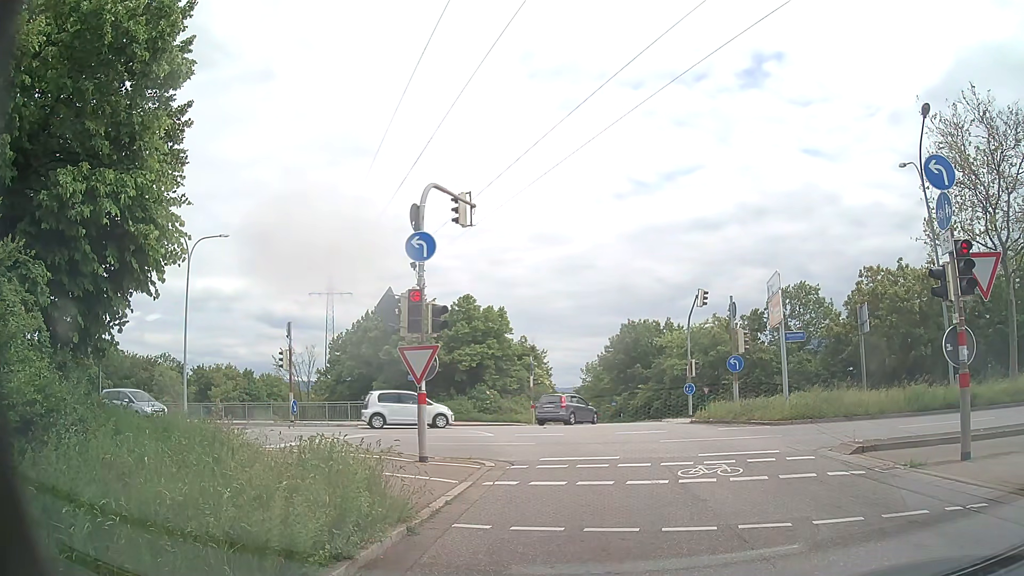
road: primary_link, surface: asphalt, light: Day
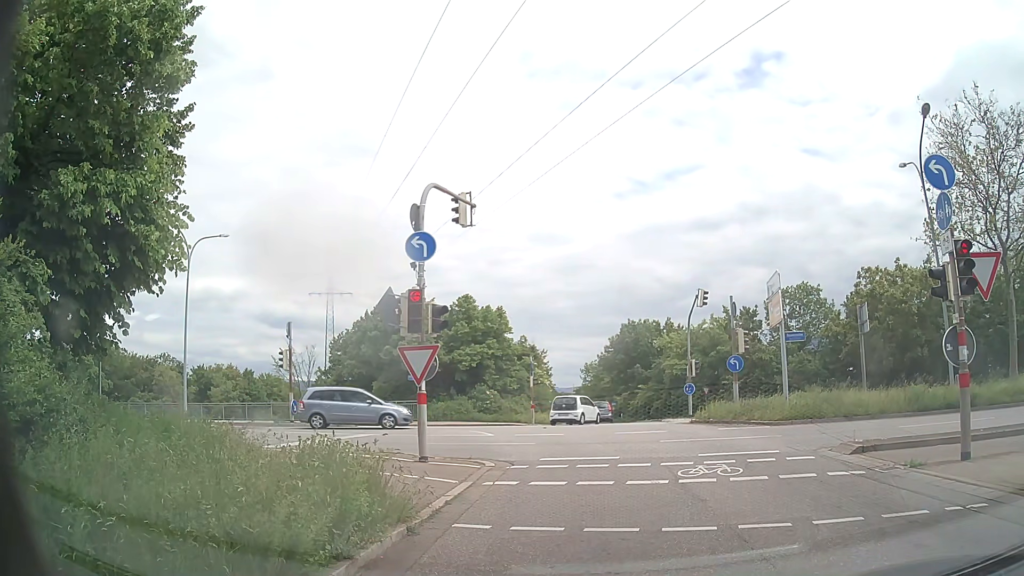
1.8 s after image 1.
(0.0, 0.0) m; 0°
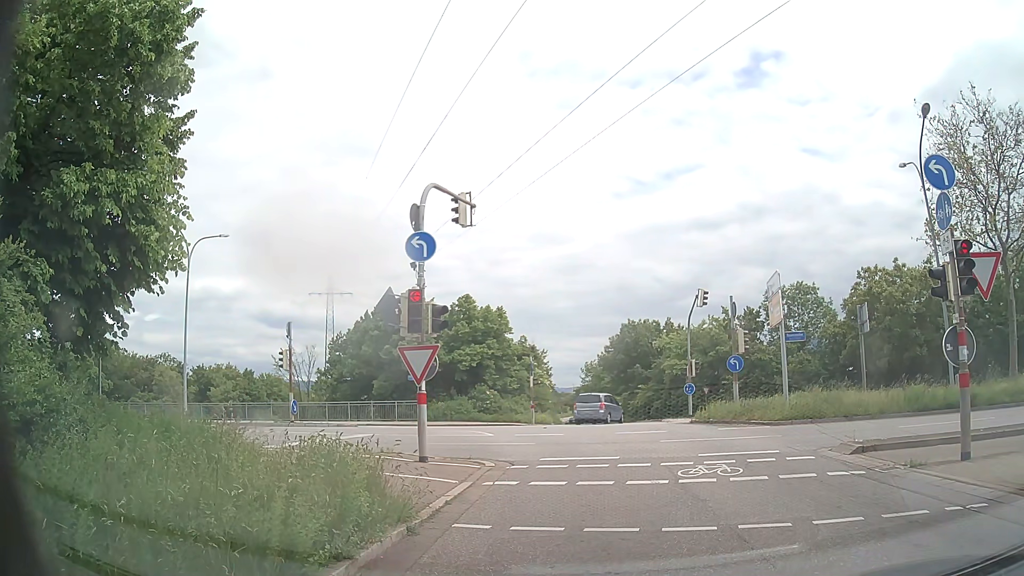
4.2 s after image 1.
(0.0, 0.0) m; 0°
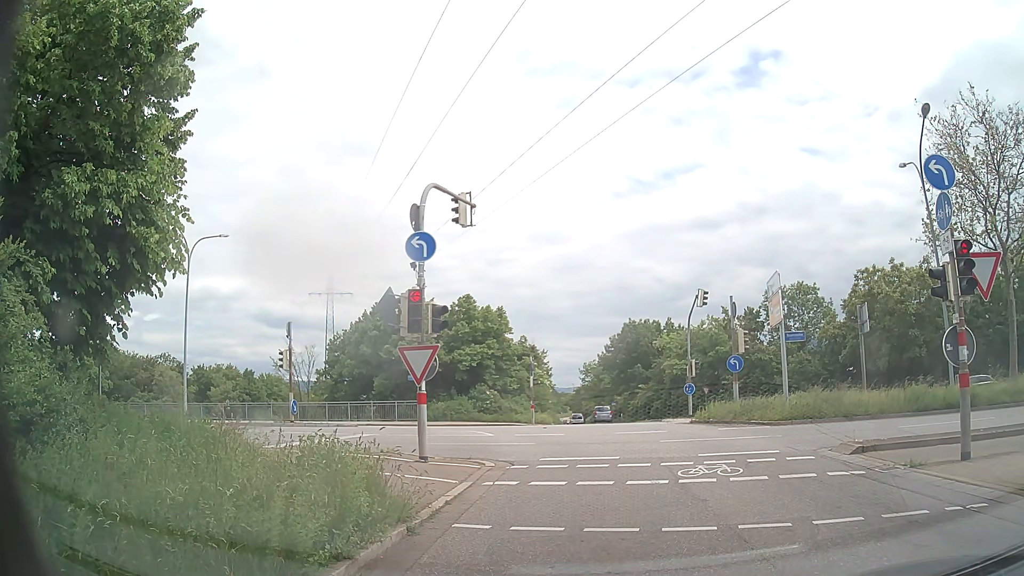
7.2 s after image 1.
(0.0, 0.0) m; 0°
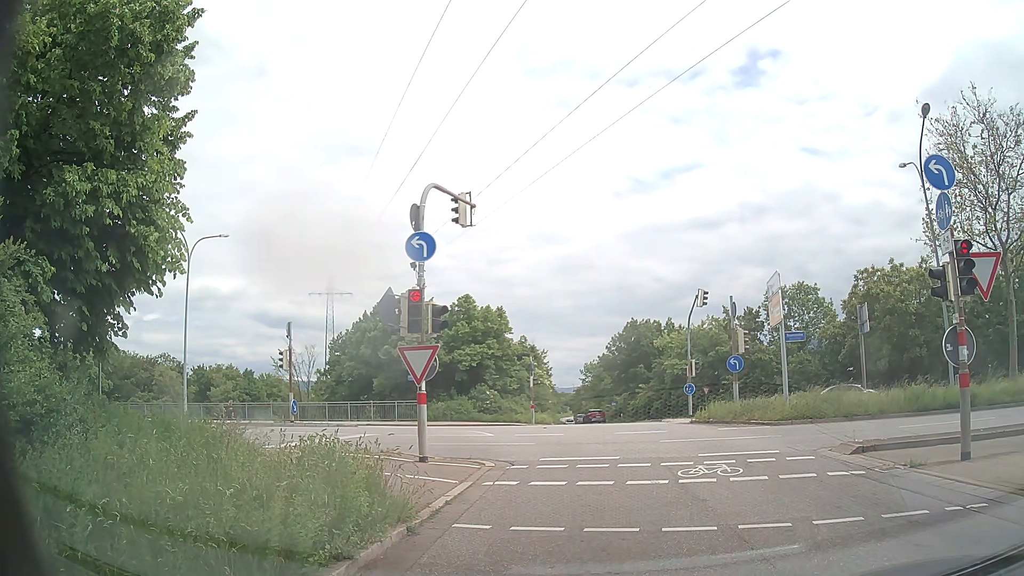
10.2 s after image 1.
(0.0, 0.0) m; 0°
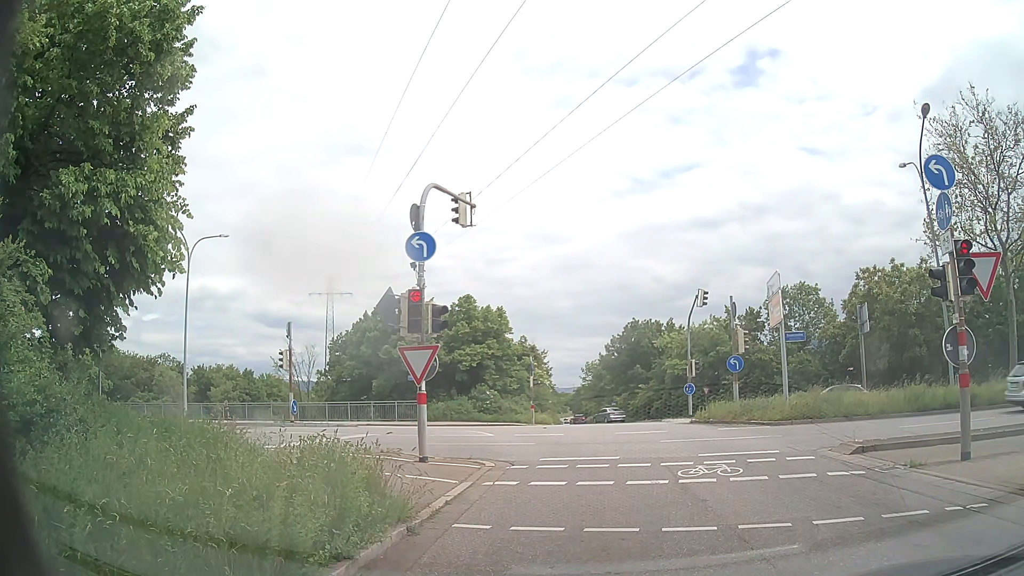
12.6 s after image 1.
(0.0, 0.0) m; 0°
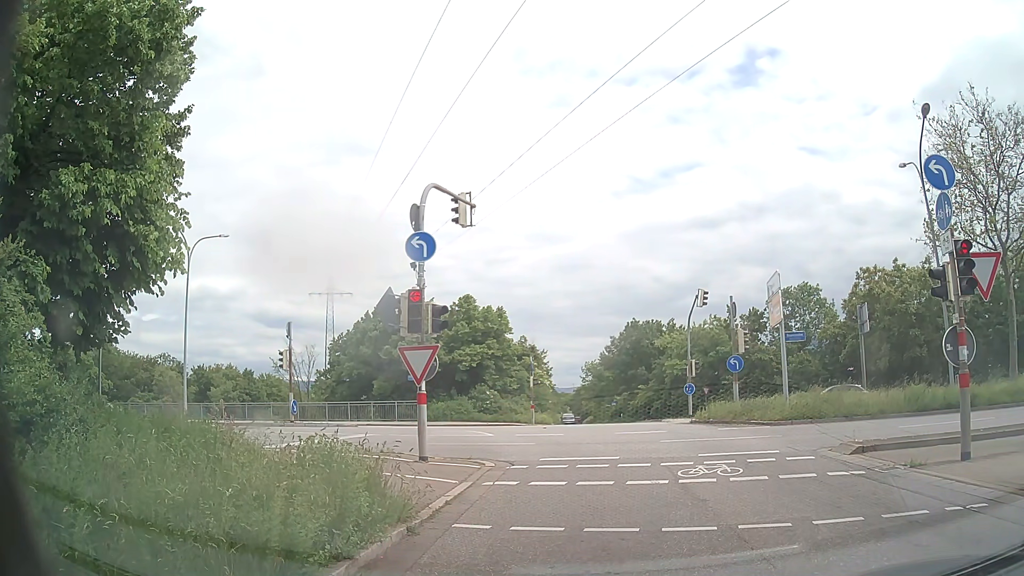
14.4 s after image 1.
(0.0, 0.0) m; 0°
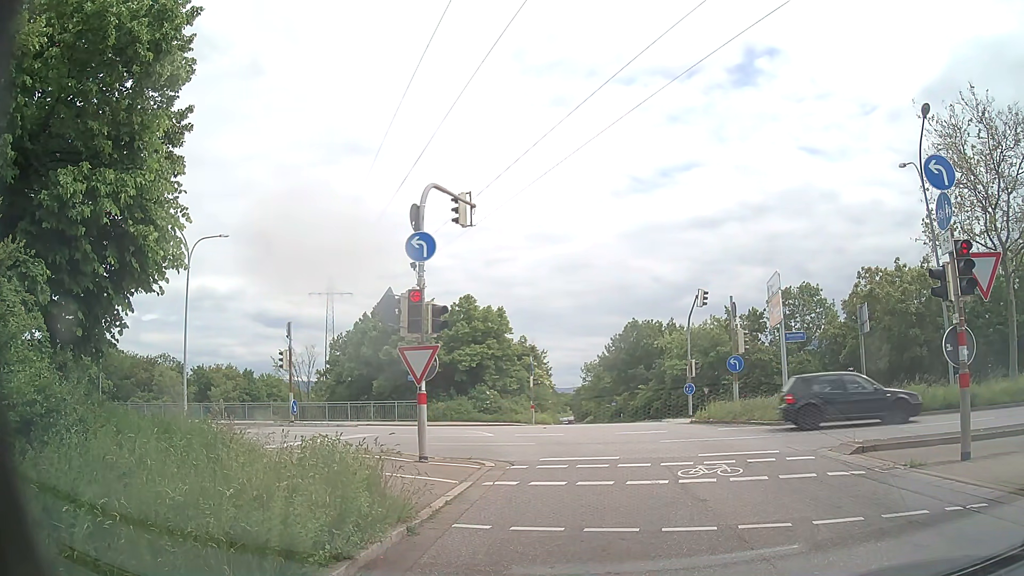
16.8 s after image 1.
(0.0, 0.0) m; 0°
(0, +10) (-1, +20) (-5, +29) (-13, +34) (-23, +37) (-33, +38) (-43, +40) (-53, +41) (-63, +43) (-72, +45) m
